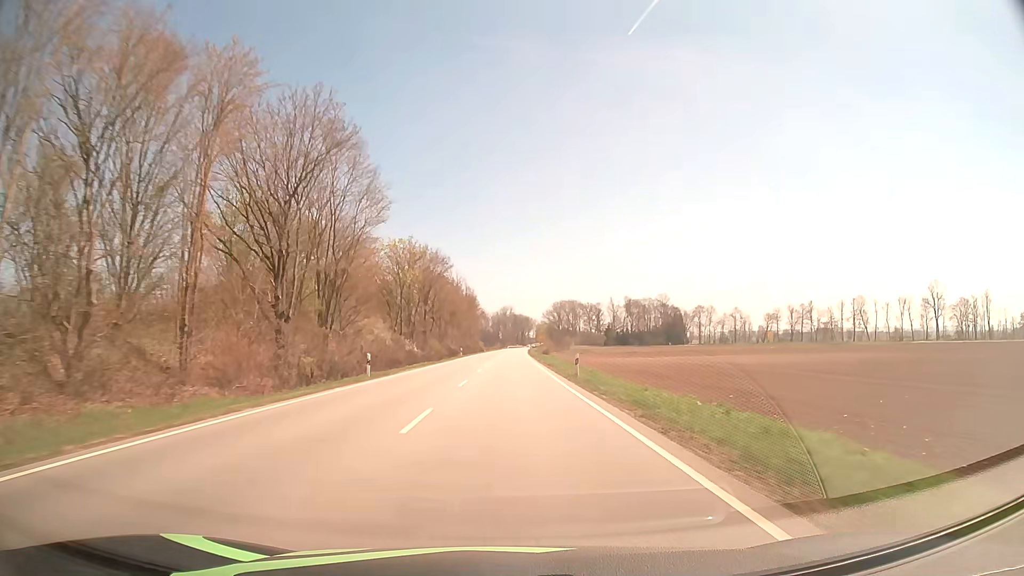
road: secondary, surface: asphalt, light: Day
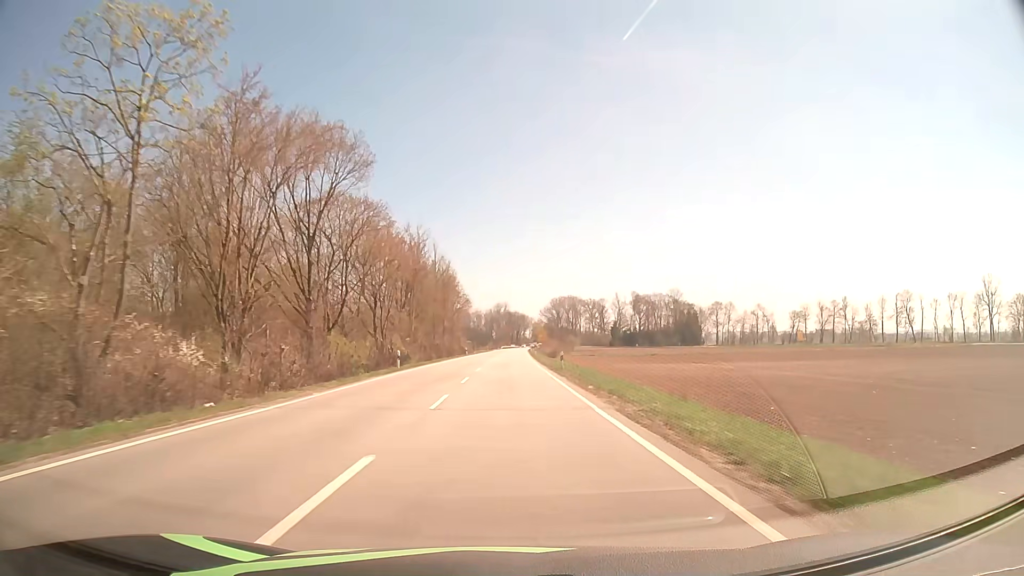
(+0.2, +42.3) m; 0°
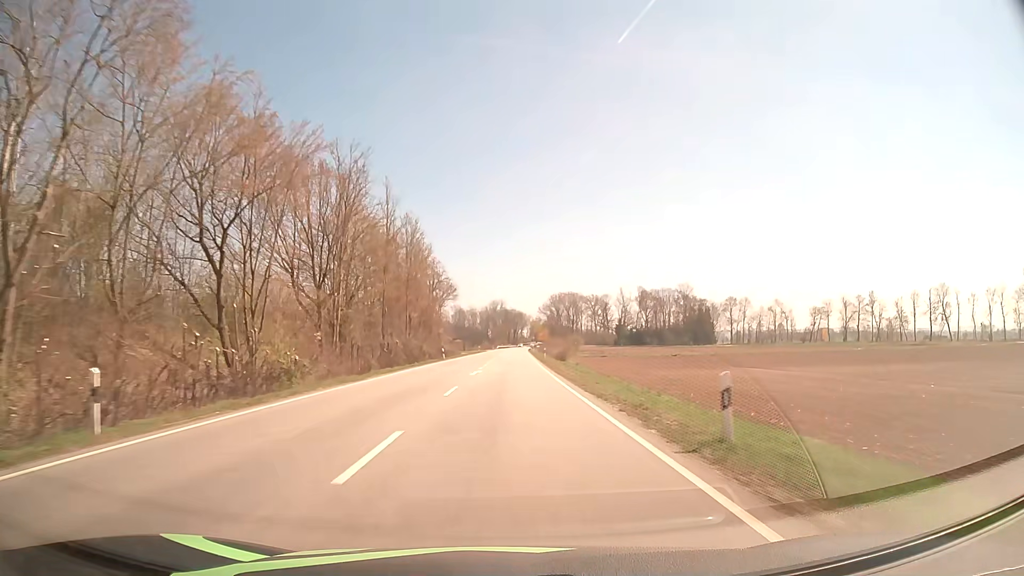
(+0.1, +27.3) m; 0°
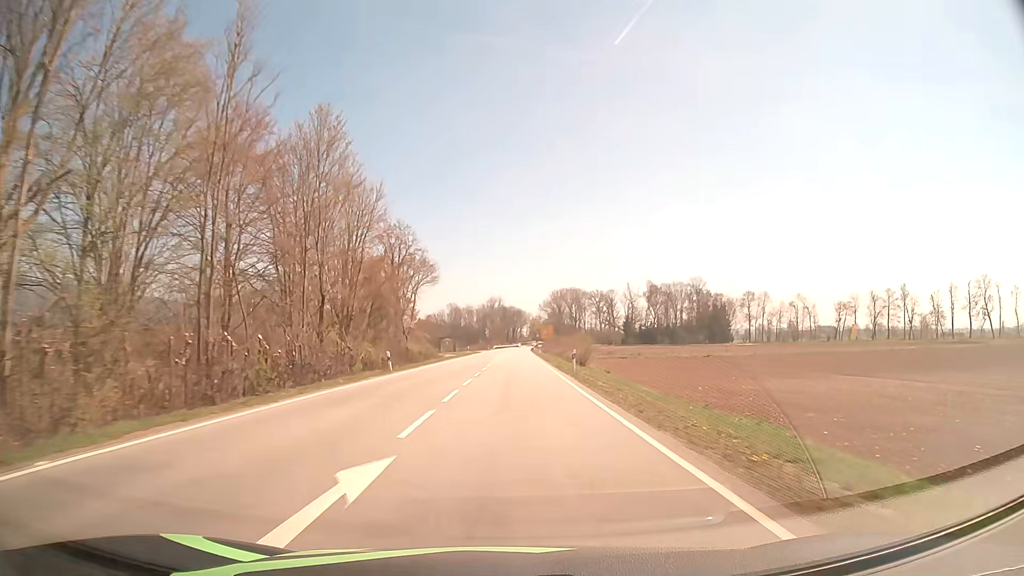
(0.0, +26.4) m; 0°
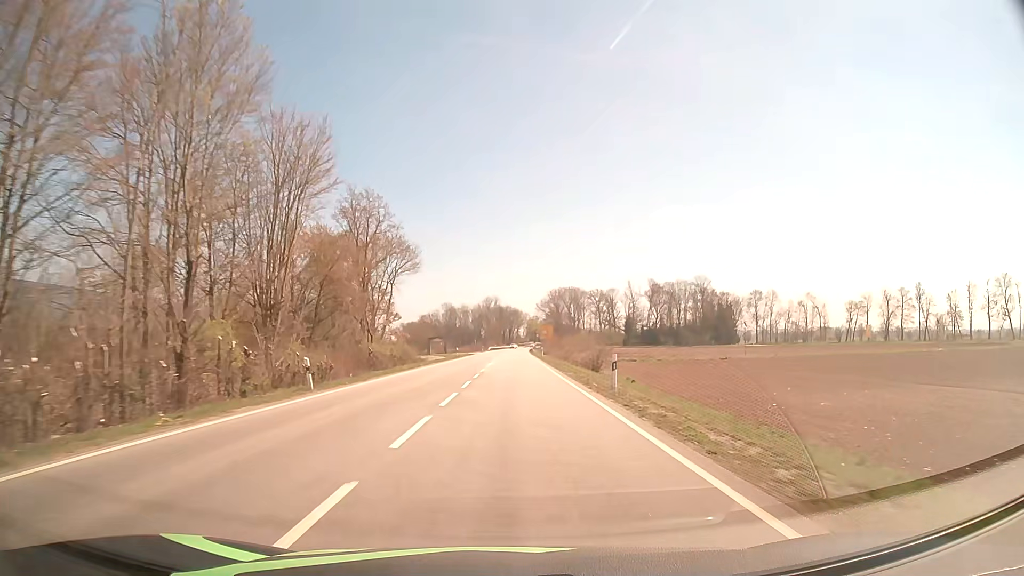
(0.0, +12.8) m; 0°
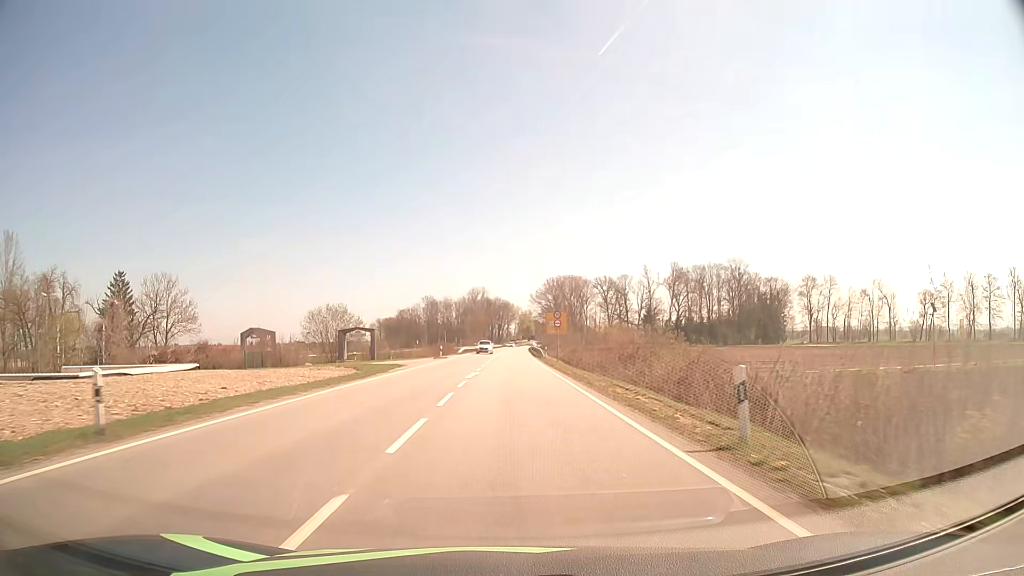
(+0.4, +60.3) m; +1°
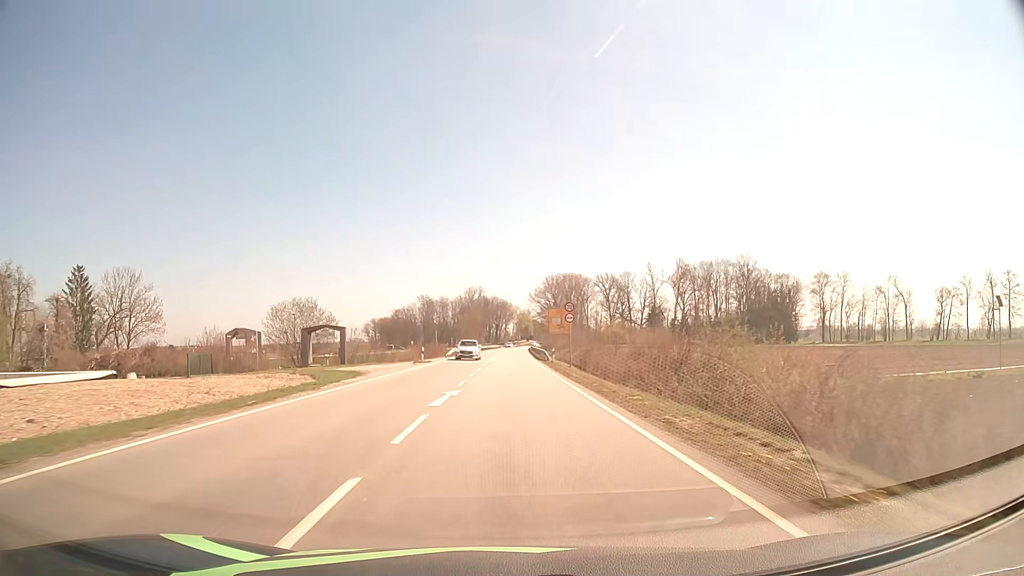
(0.0, +11.2) m; 0°
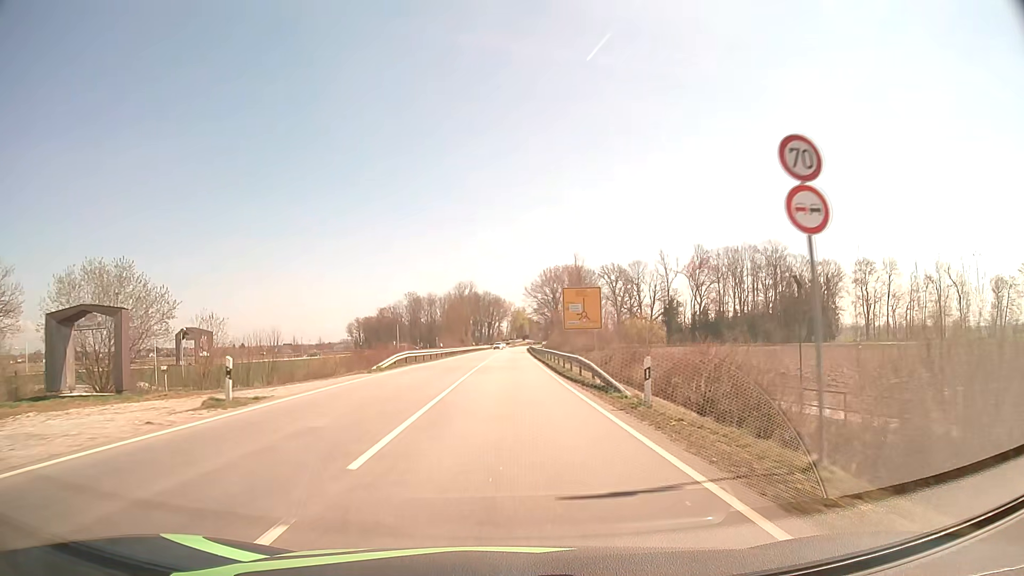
(+0.1, +31.9) m; +1°
(0, +10) (0, +20) (0, +30) (0, +40) (0, +50) (0, +60) (0, +70) (+1, +80) (+1, +90) (+1, +100) m
